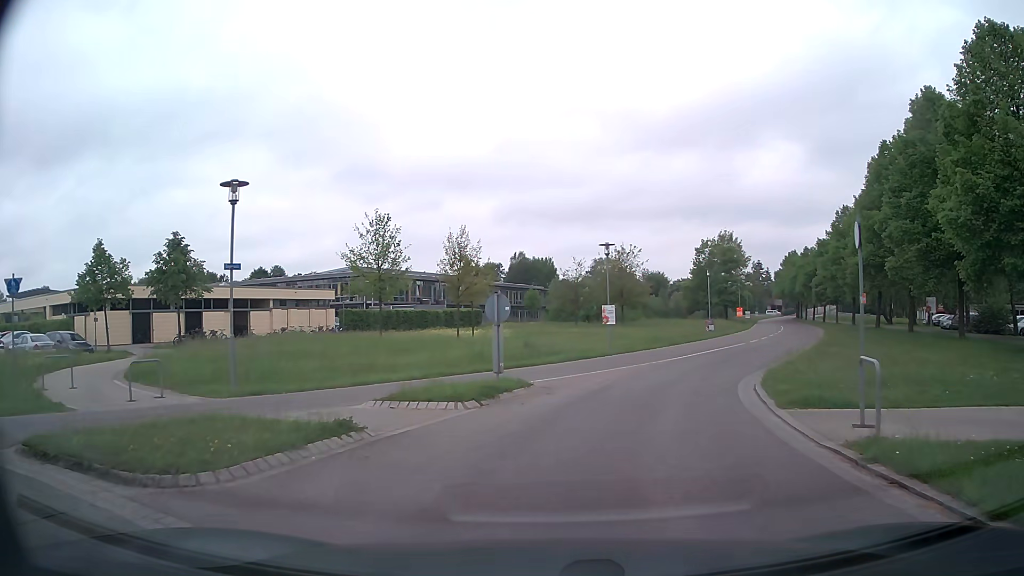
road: tertiary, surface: asphalt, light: Day
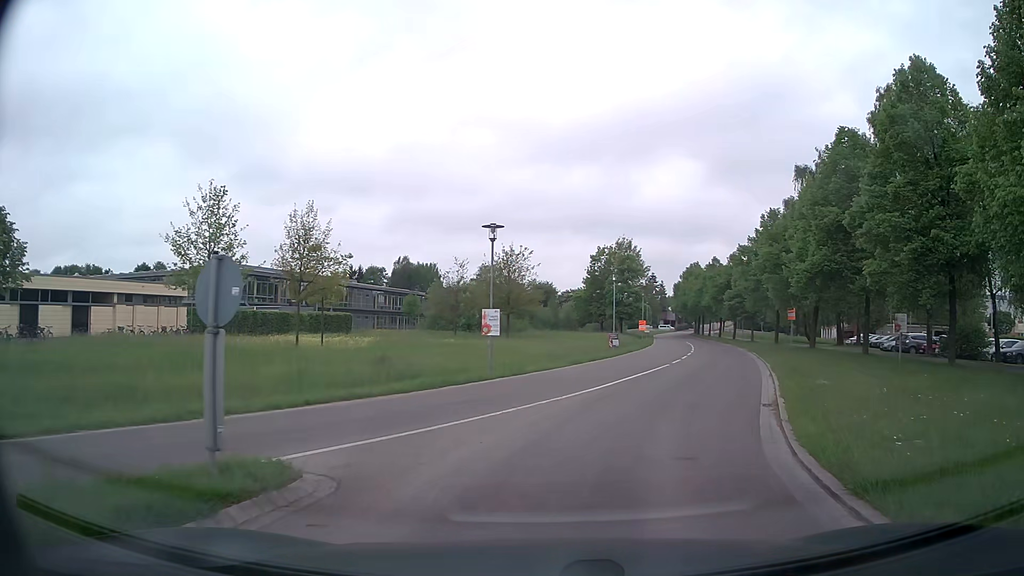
(+0.4, +8.5) m; +9°
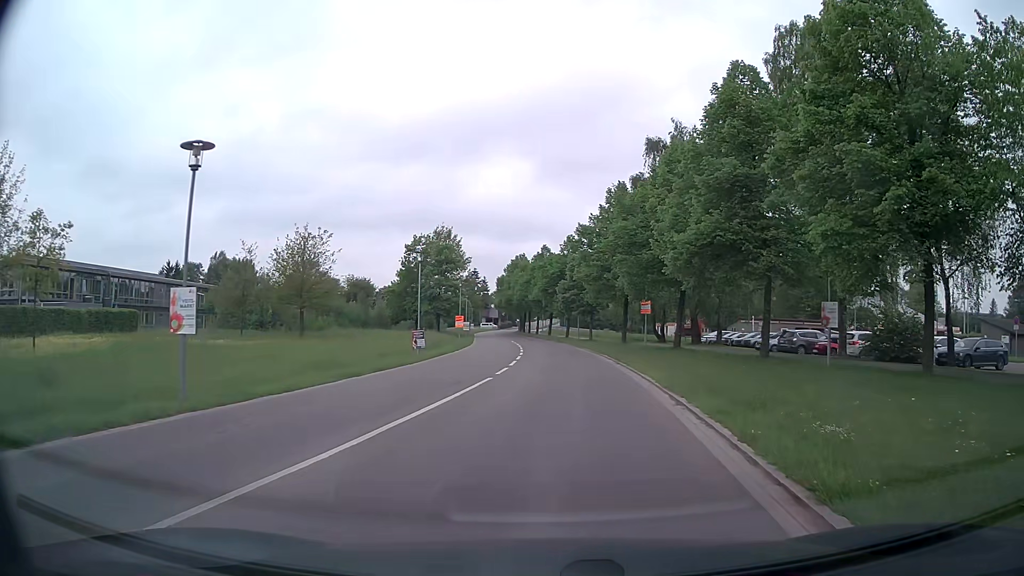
(+1.4, +10.0) m; +16°
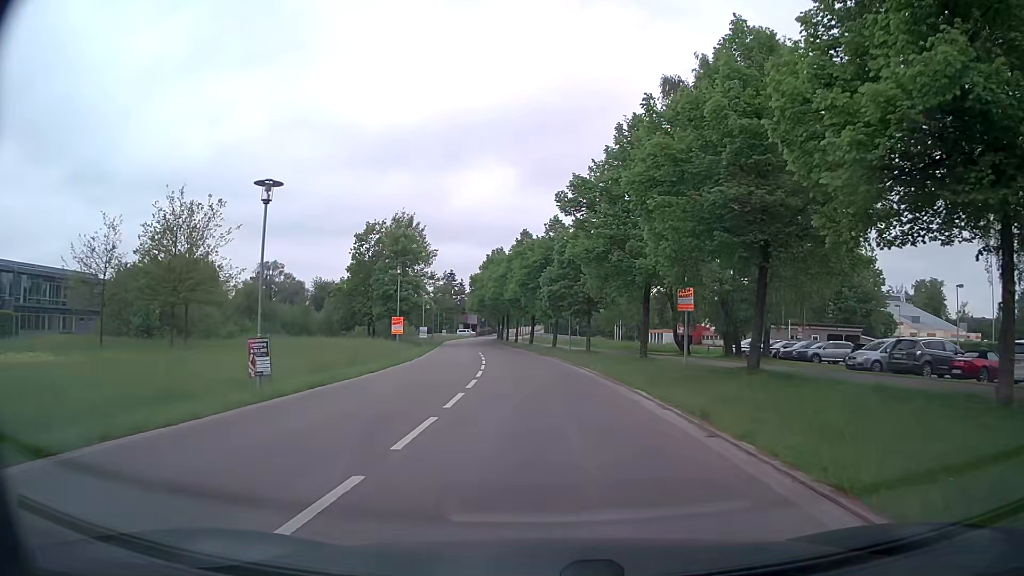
(+0.3, +16.9) m; +1°
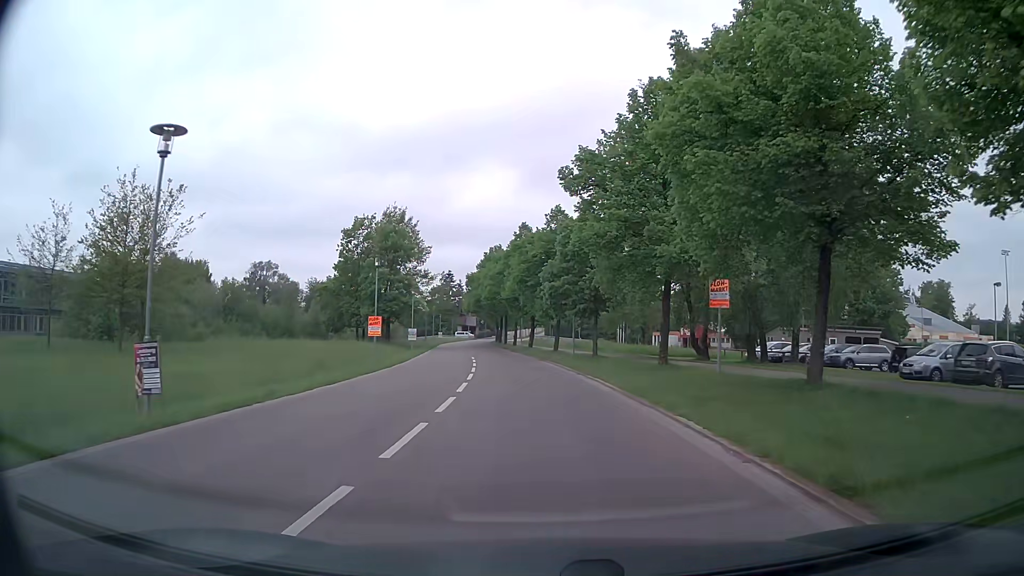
(0.0, +5.0) m; 0°
(0, +10) (-1, +20) (-1, +30) (-3, +40) (-4, +50) (-5, +60) (-7, +70) (-8, +79) (-9, +89) (-10, +99) m
